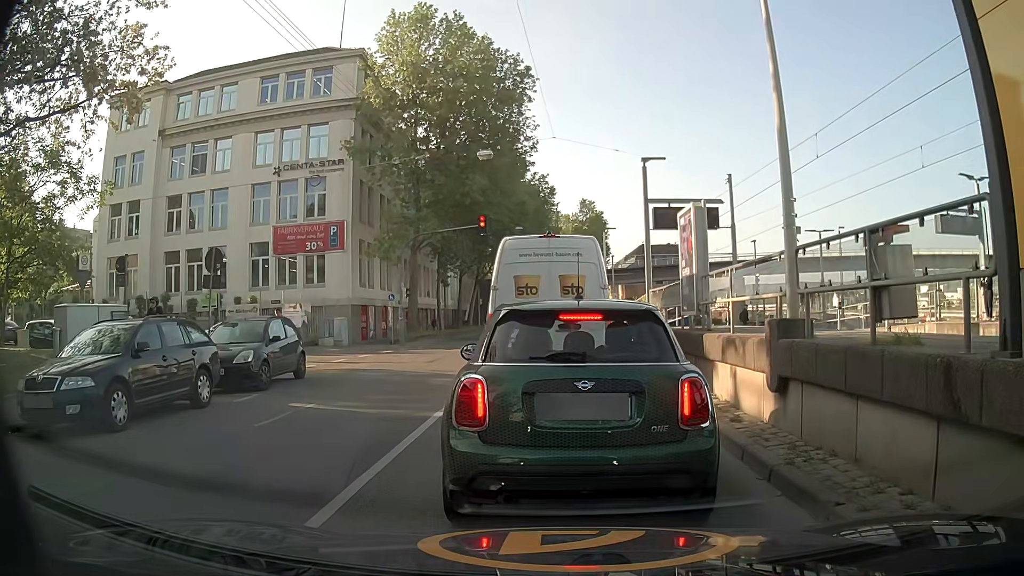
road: secondary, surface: asphalt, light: Day
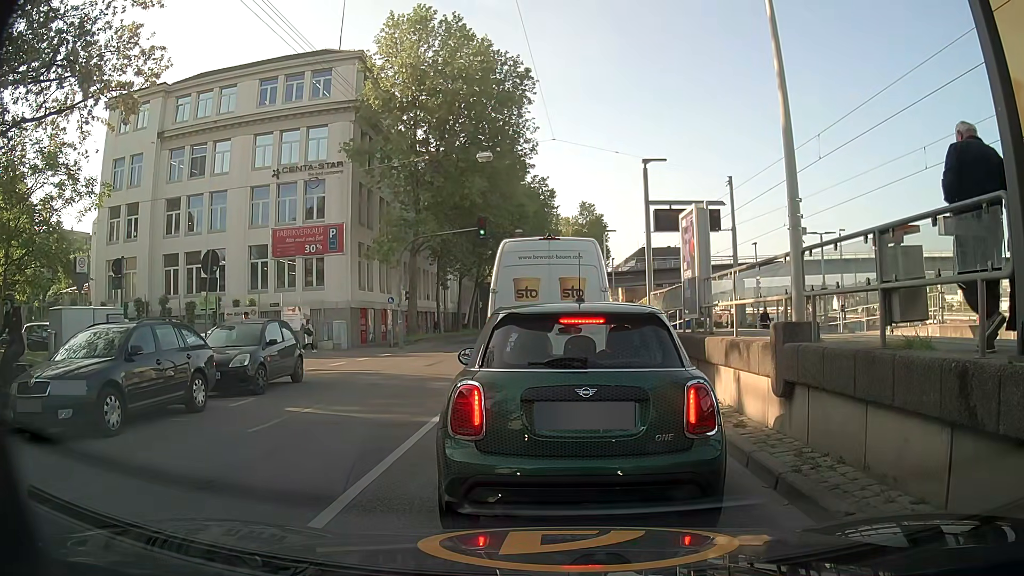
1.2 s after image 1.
(0.0, +0.2) m; 0°
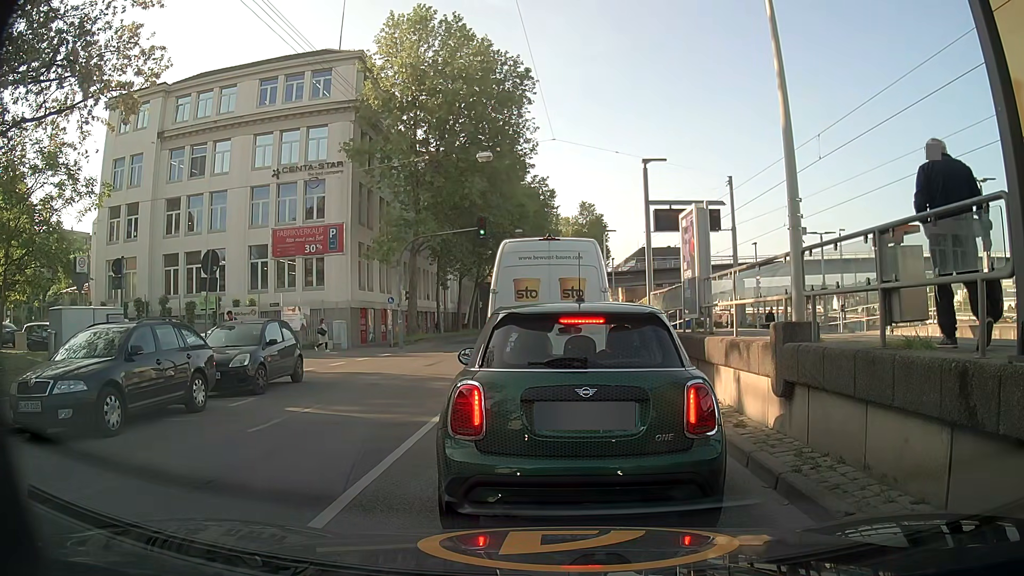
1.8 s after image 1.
(0.0, 0.0) m; 0°
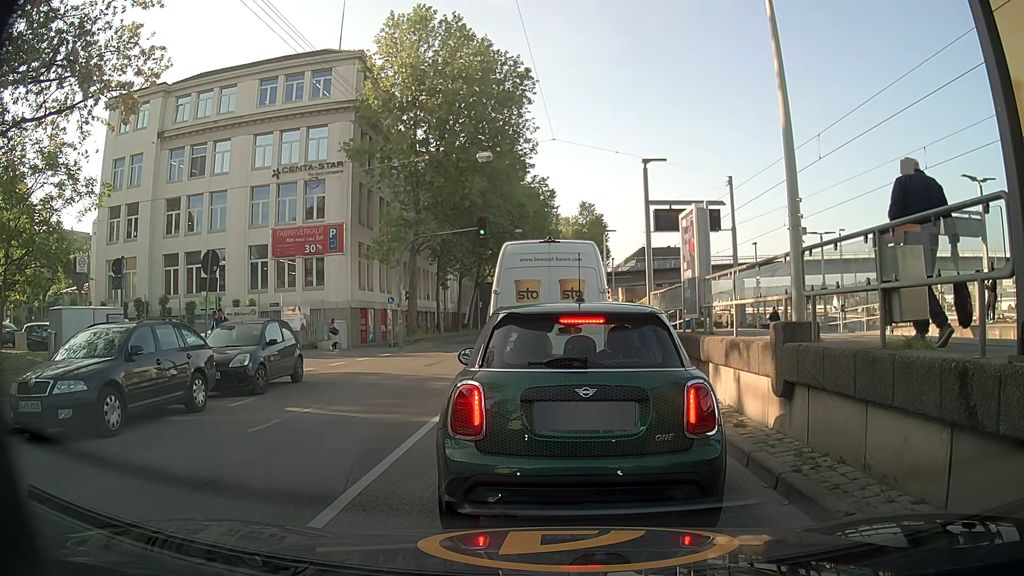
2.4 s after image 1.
(0.0, 0.0) m; 0°
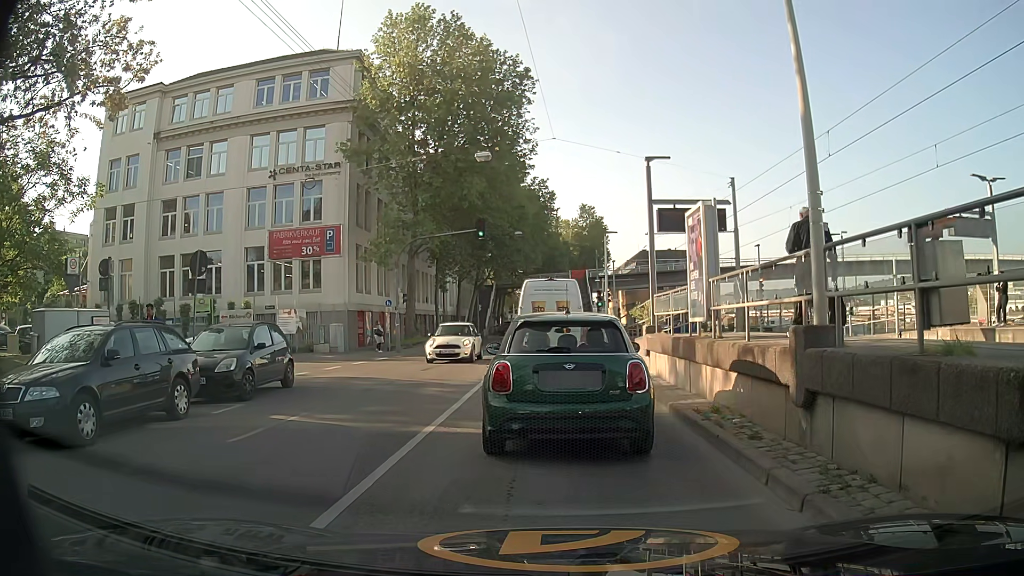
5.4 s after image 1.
(0.0, +0.6) m; 0°
